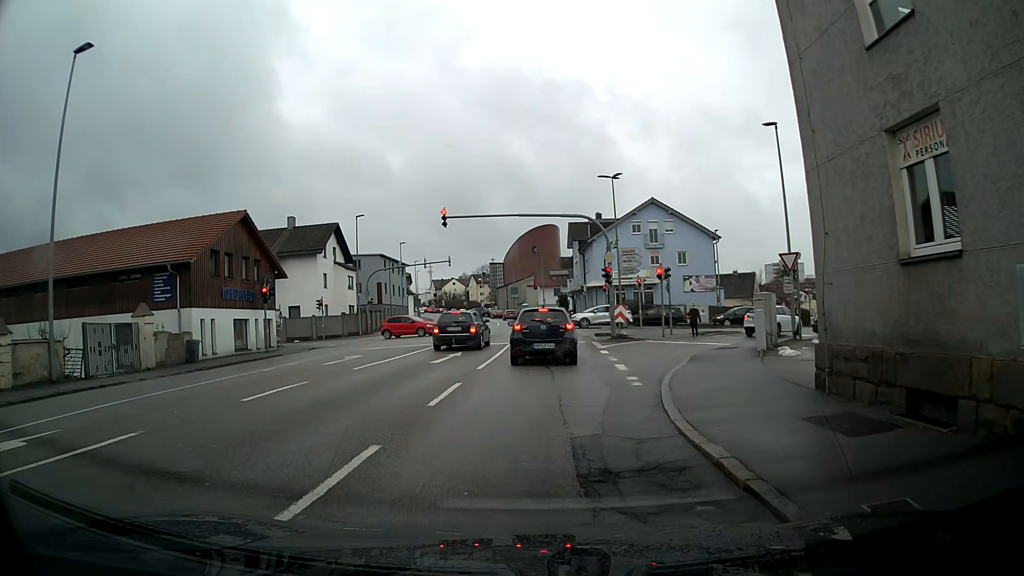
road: tertiary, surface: asphalt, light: Day
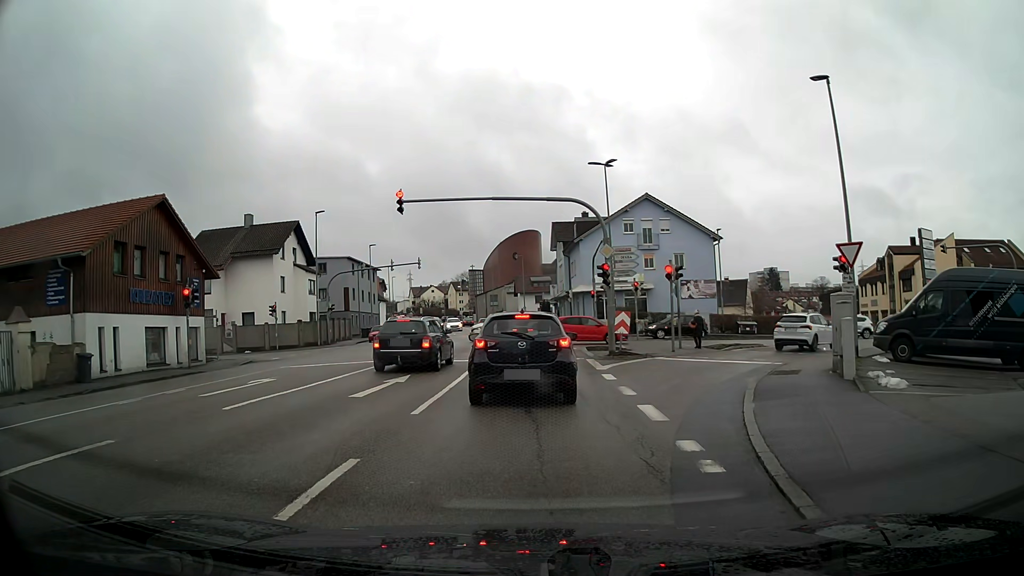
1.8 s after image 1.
(0.0, +6.3) m; +1°
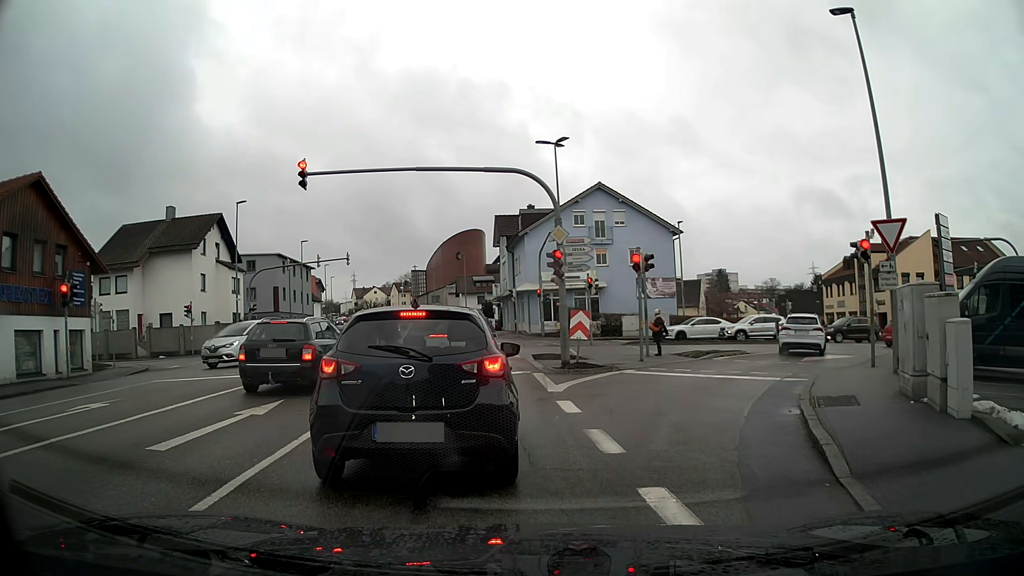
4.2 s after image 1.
(+0.1, +4.9) m; +3°
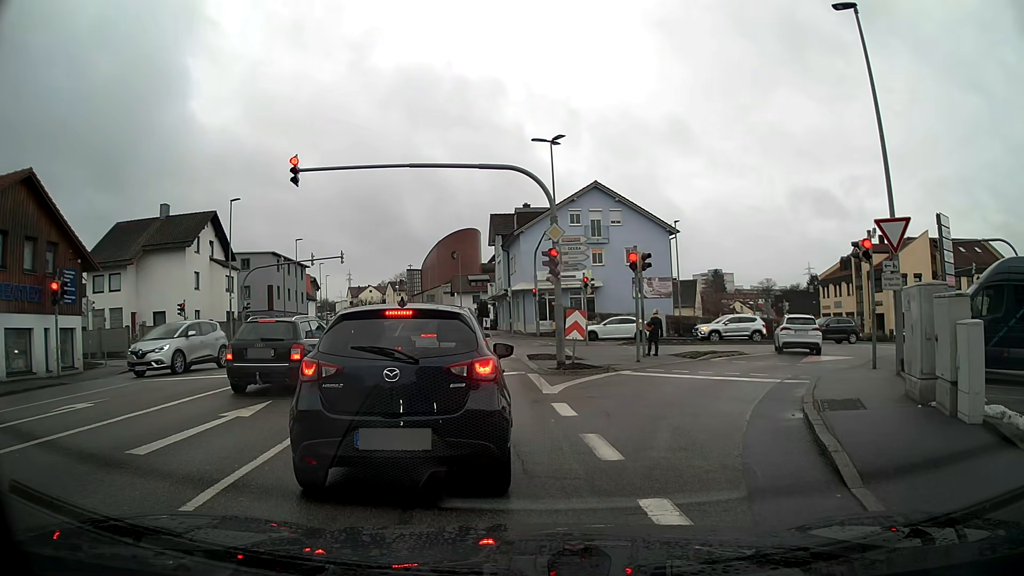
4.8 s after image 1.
(0.0, +0.3) m; 0°
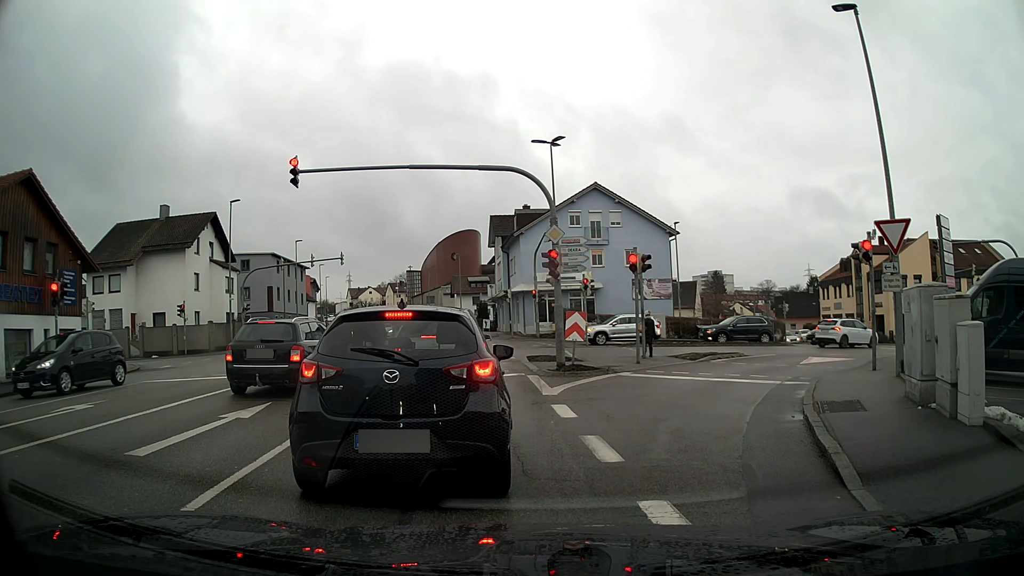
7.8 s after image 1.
(0.0, +0.1) m; 0°
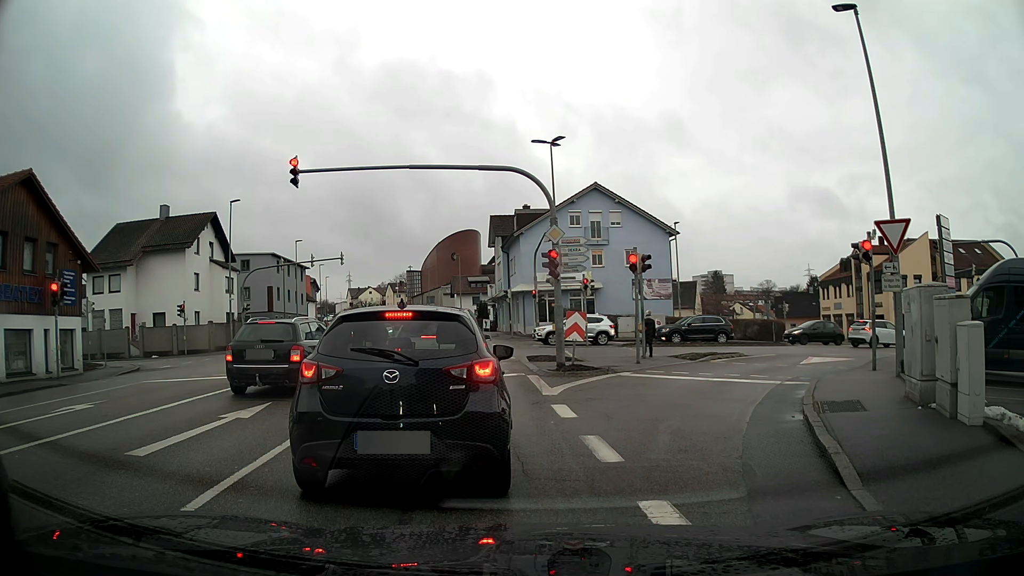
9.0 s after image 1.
(0.0, 0.0) m; 0°
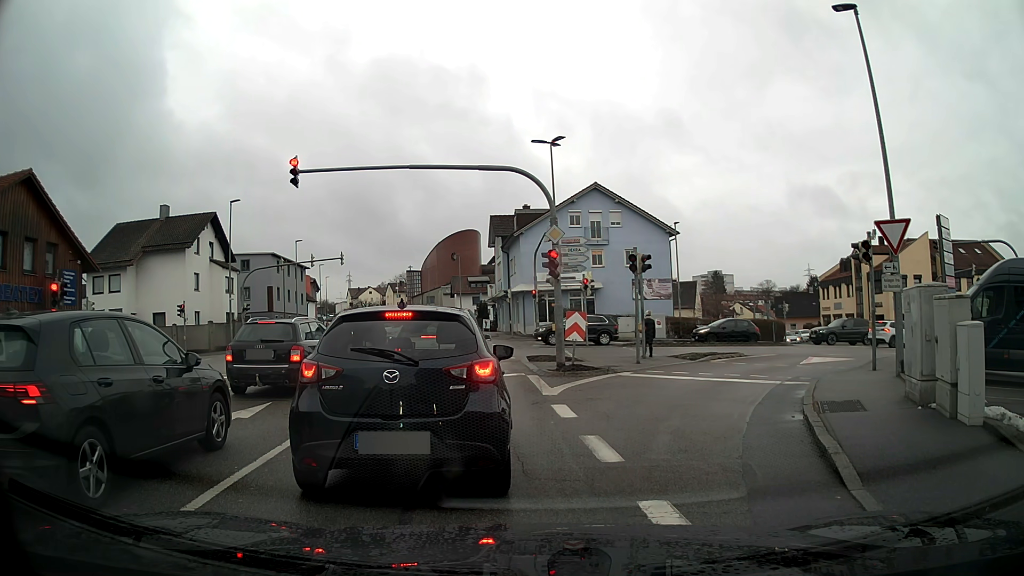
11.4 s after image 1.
(0.0, 0.0) m; 0°
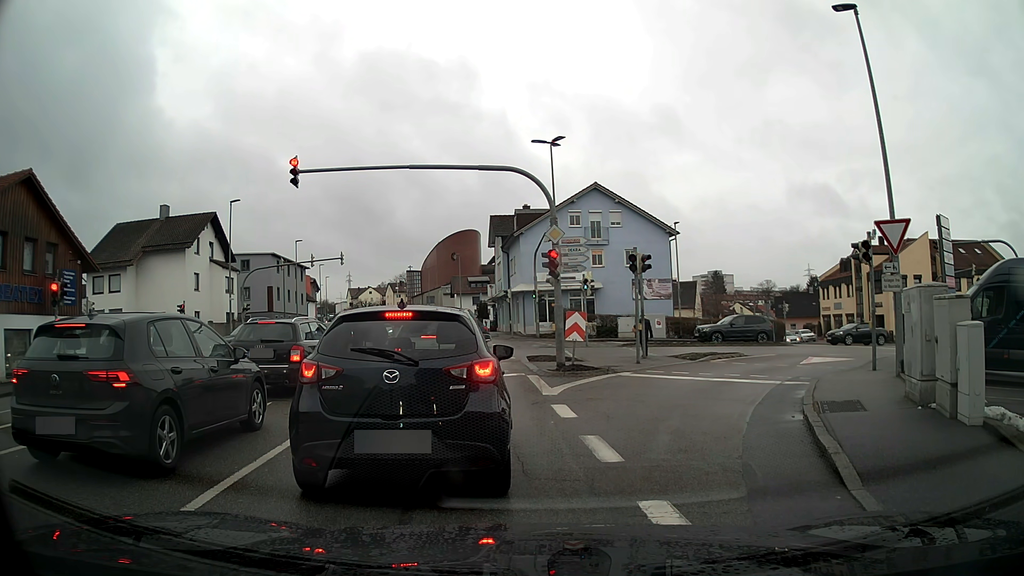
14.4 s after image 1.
(0.0, 0.0) m; 0°
